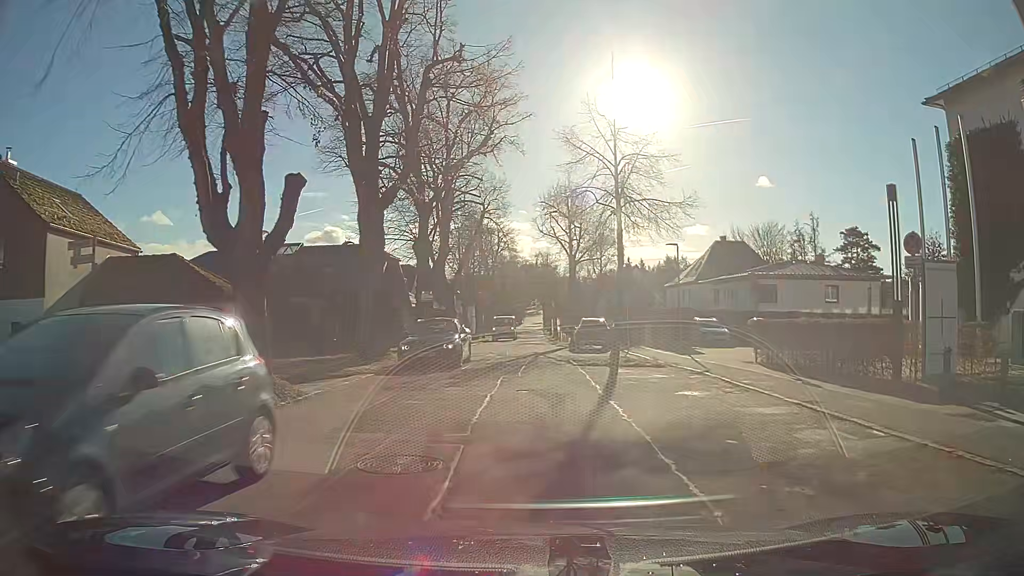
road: secondary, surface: asphalt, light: Day
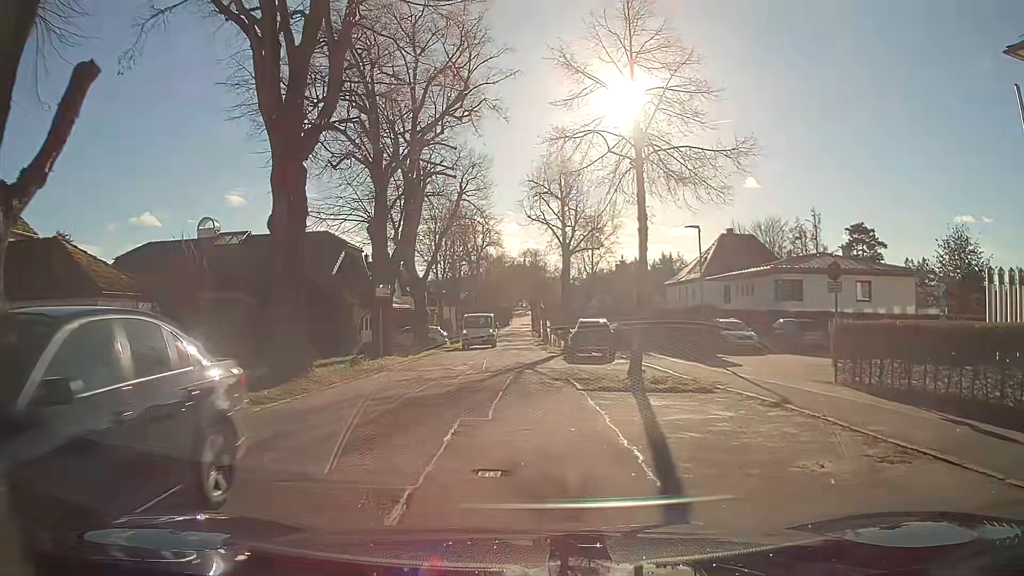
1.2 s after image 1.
(0.0, +6.7) m; 0°
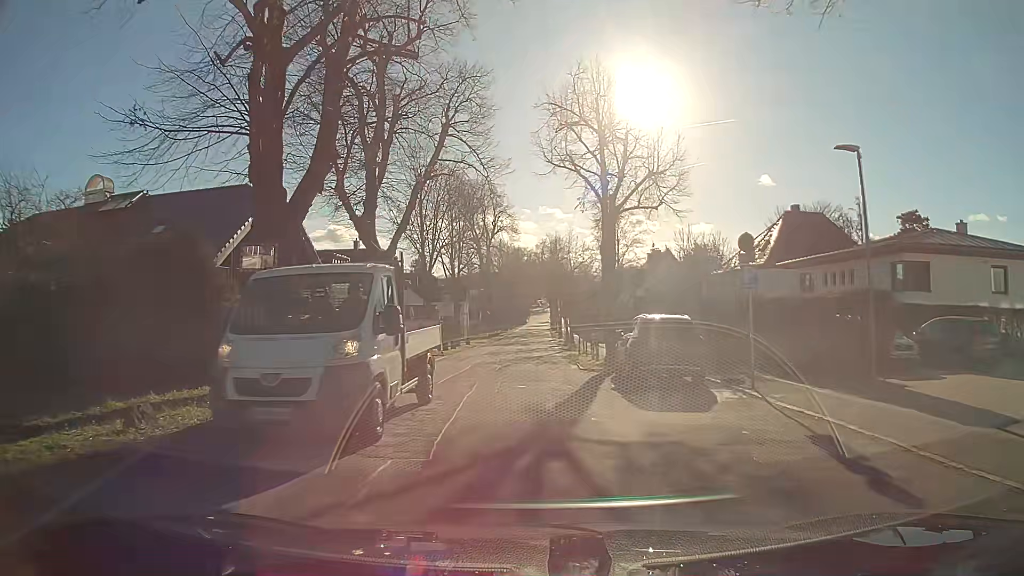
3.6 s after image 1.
(-0.1, +12.6) m; -1°
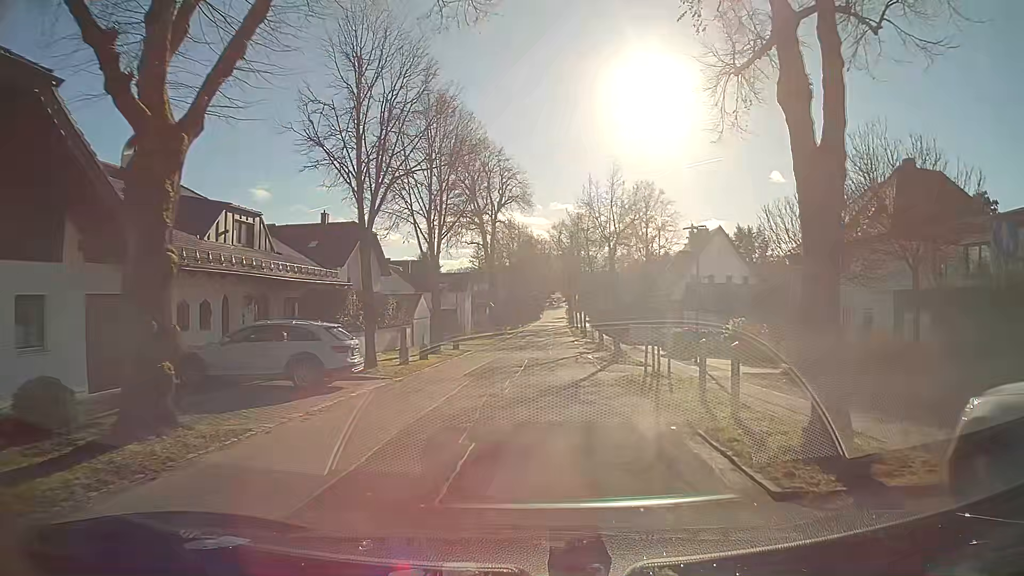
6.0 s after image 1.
(-0.1, +15.7) m; 0°
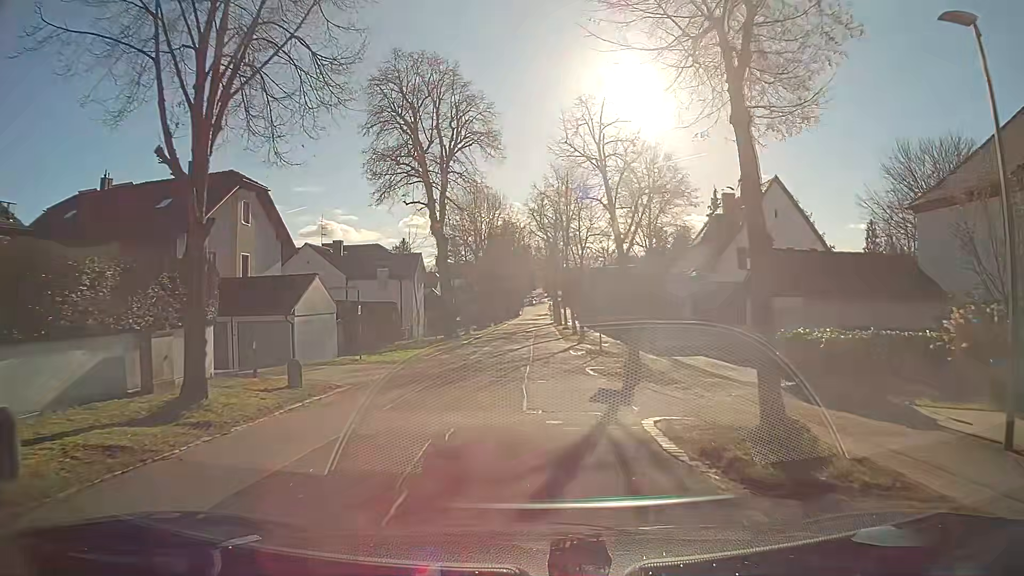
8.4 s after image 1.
(+0.3, +19.4) m; 0°
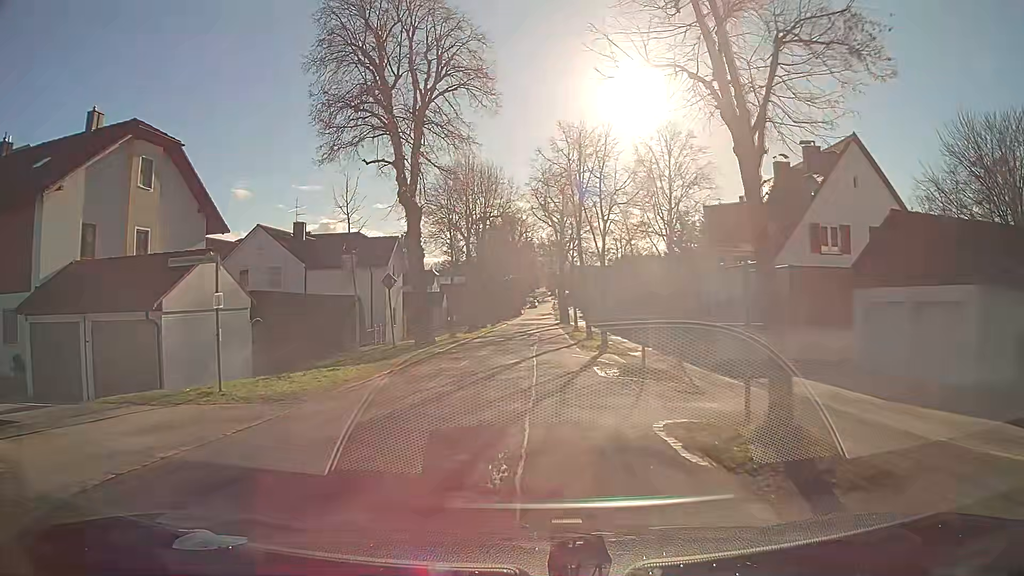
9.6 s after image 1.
(0.0, +10.4) m; 0°
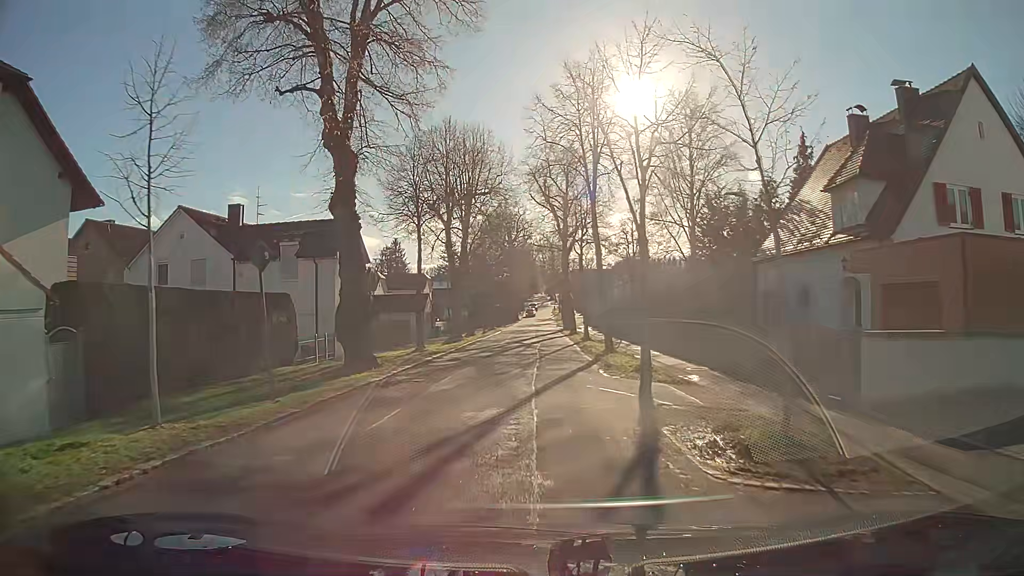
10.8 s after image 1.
(+0.1, +10.4) m; +1°
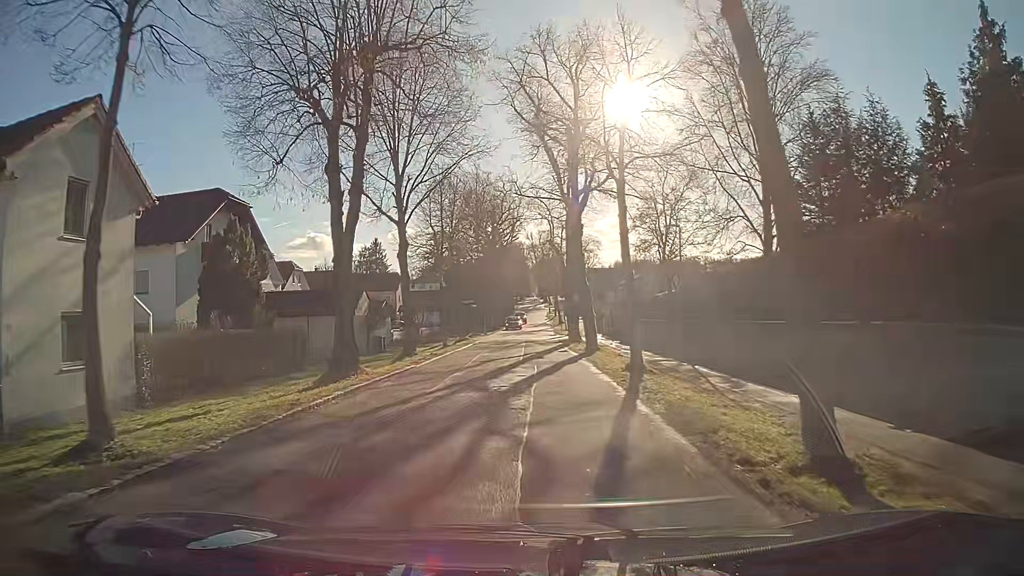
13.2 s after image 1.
(+0.1, +20.7) m; 0°
(0, +10) (0, +20) (0, +30) (0, +40) (0, +50) (0, +60) (0, +70) (0, +80) (0, +90) (0, +100) m
